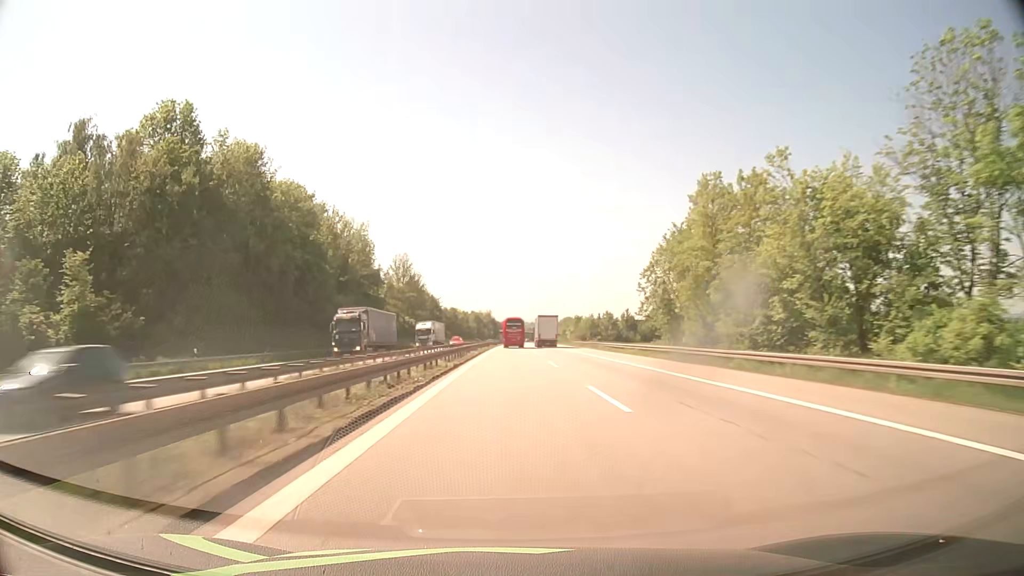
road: motorway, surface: asphalt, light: Day
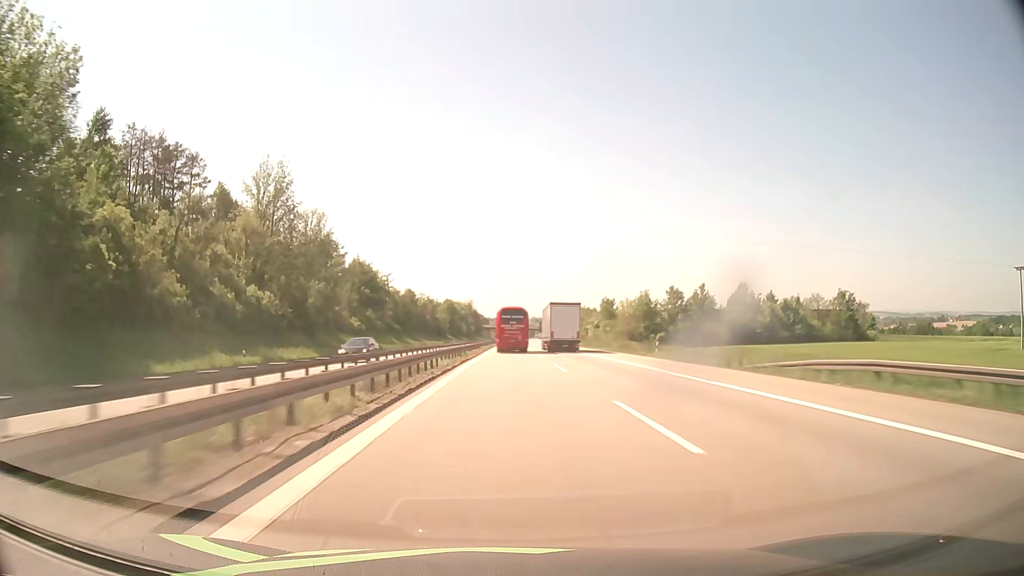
(+0.9, +92.3) m; +1°
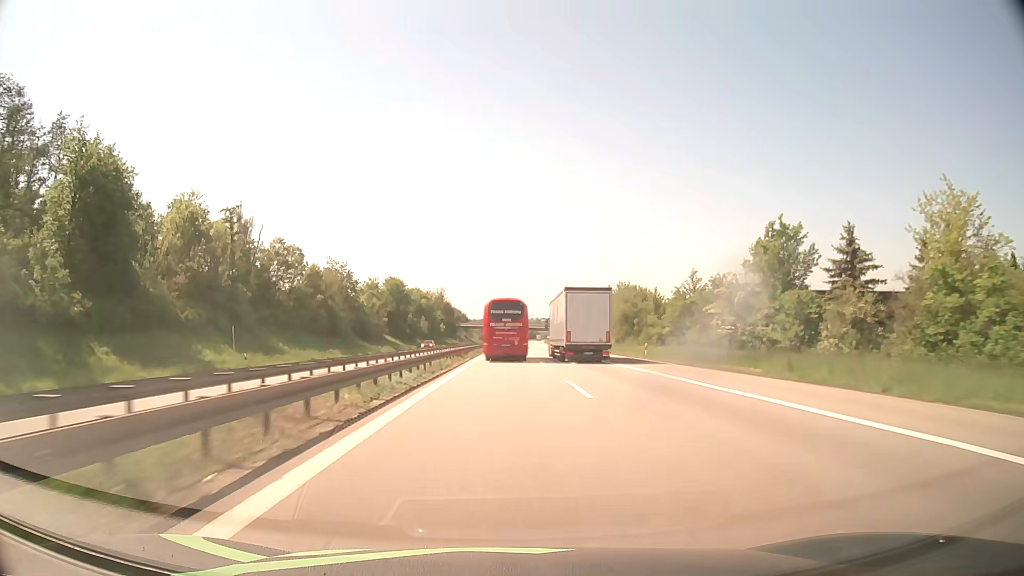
(+1.0, +97.1) m; +1°
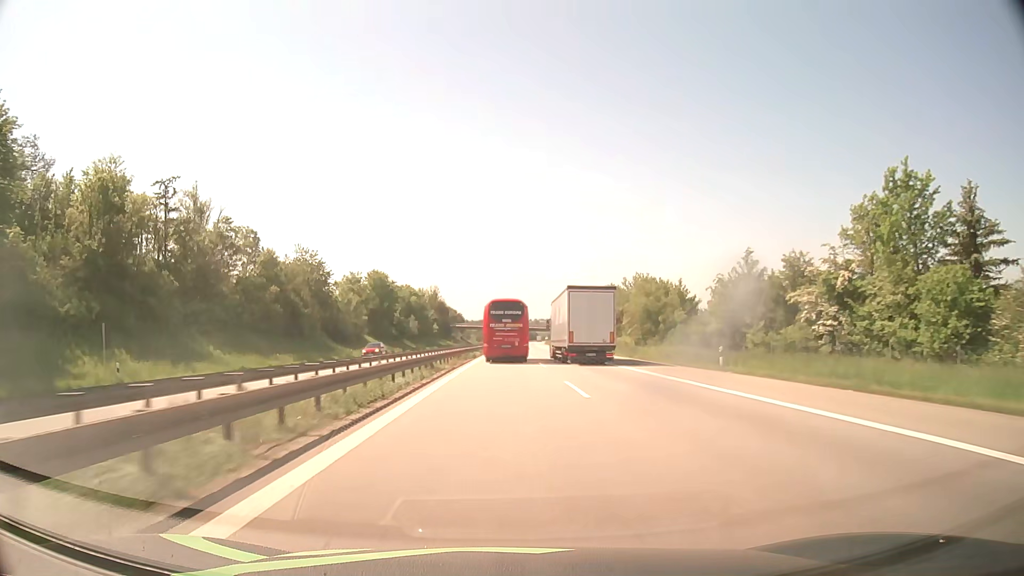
(0.0, +17.1) m; 0°
(0, +10) (0, +20) (0, +30) (0, +40) (0, +50) (0, +60) (0, +70) (+1, +80) (+1, +90) (+1, +100) m
